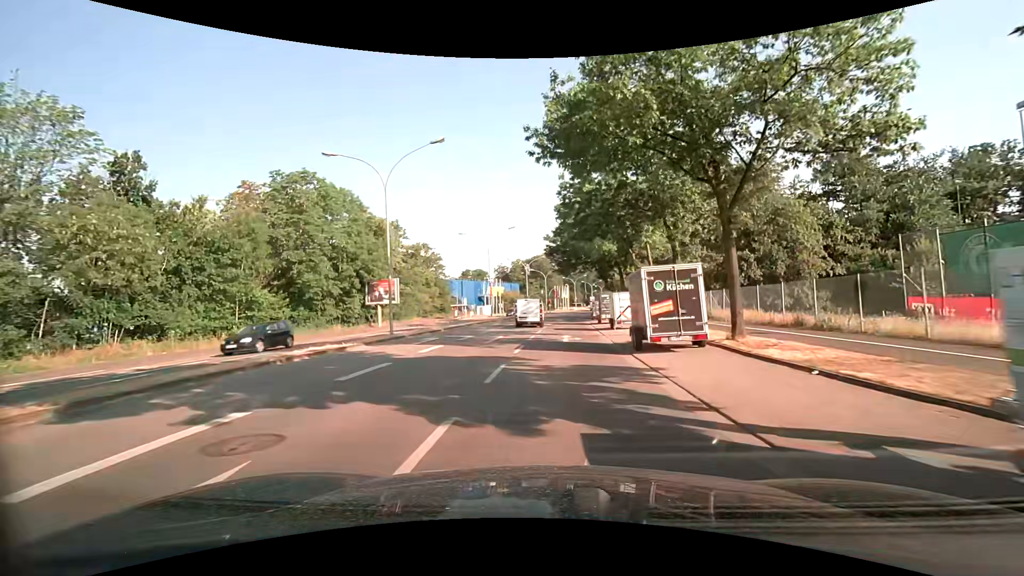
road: secondary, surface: asphalt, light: Day
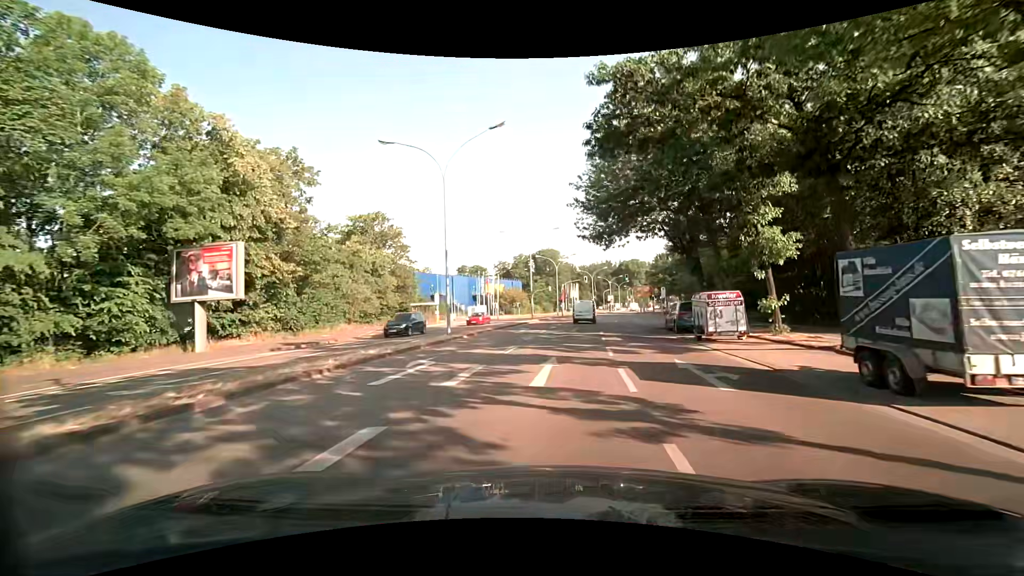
(-1.1, +30.9) m; 0°
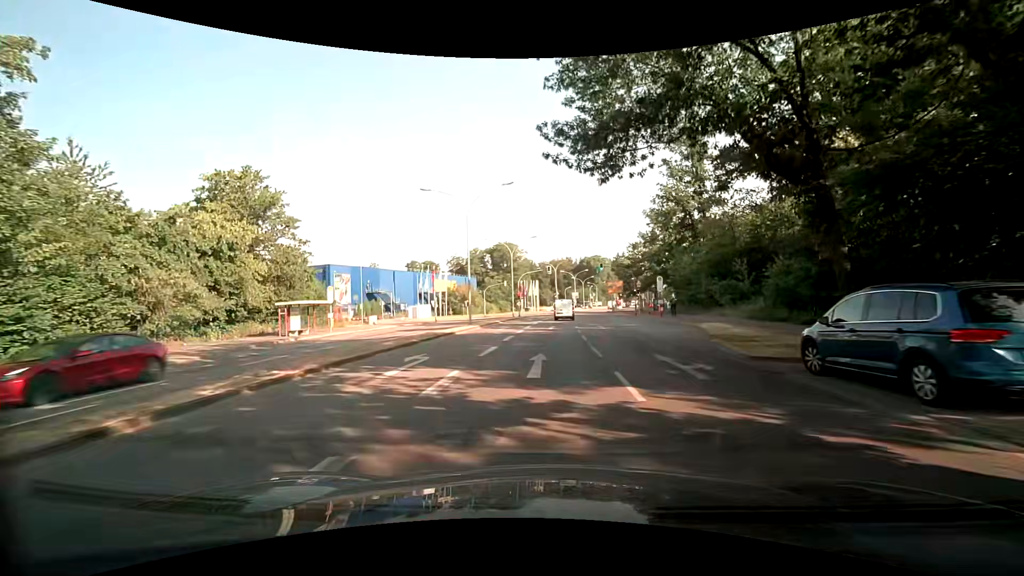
(+0.7, +19.1) m; +4°
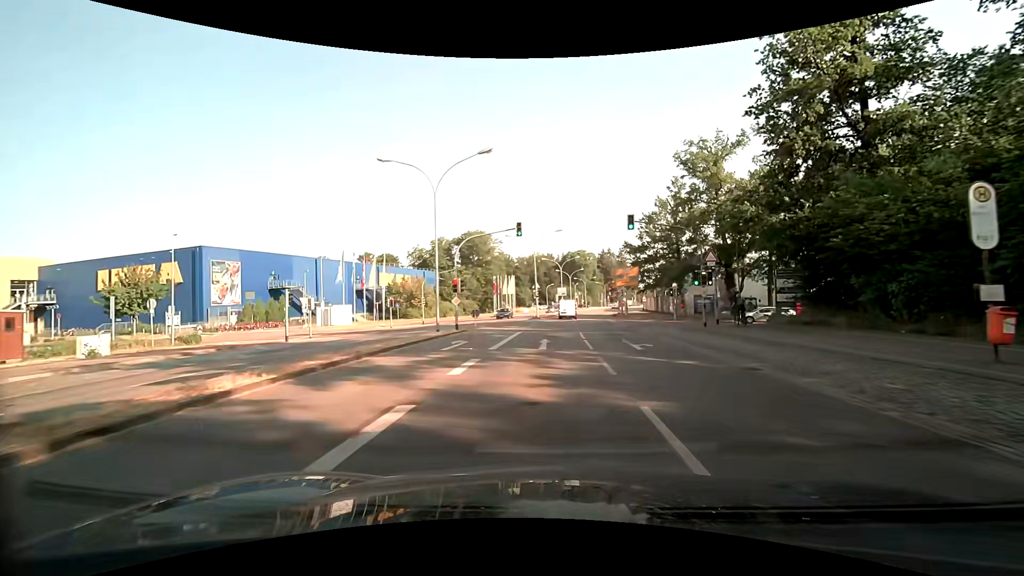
(+1.1, +33.7) m; +3°
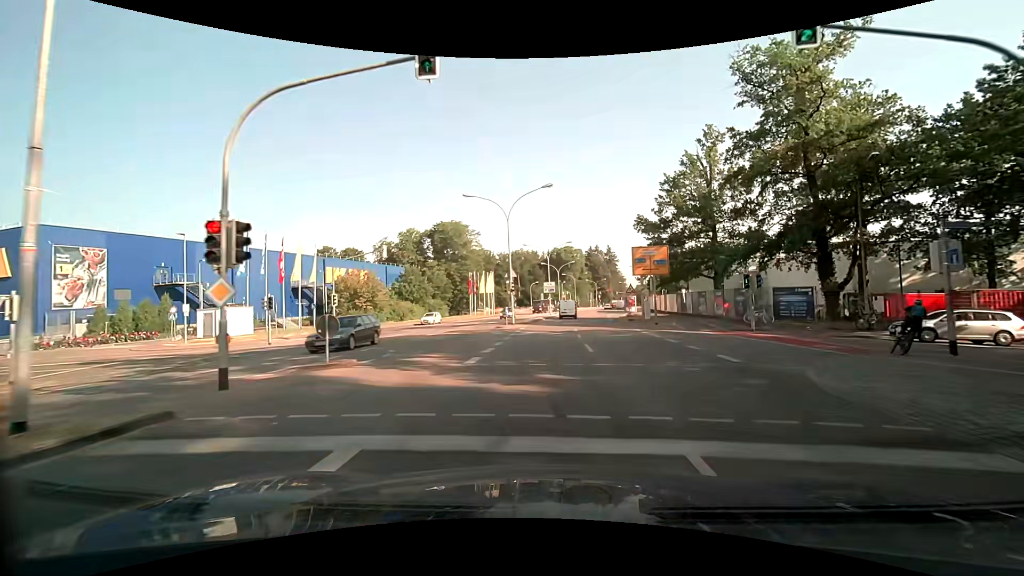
(+0.4, +21.1) m; +2°
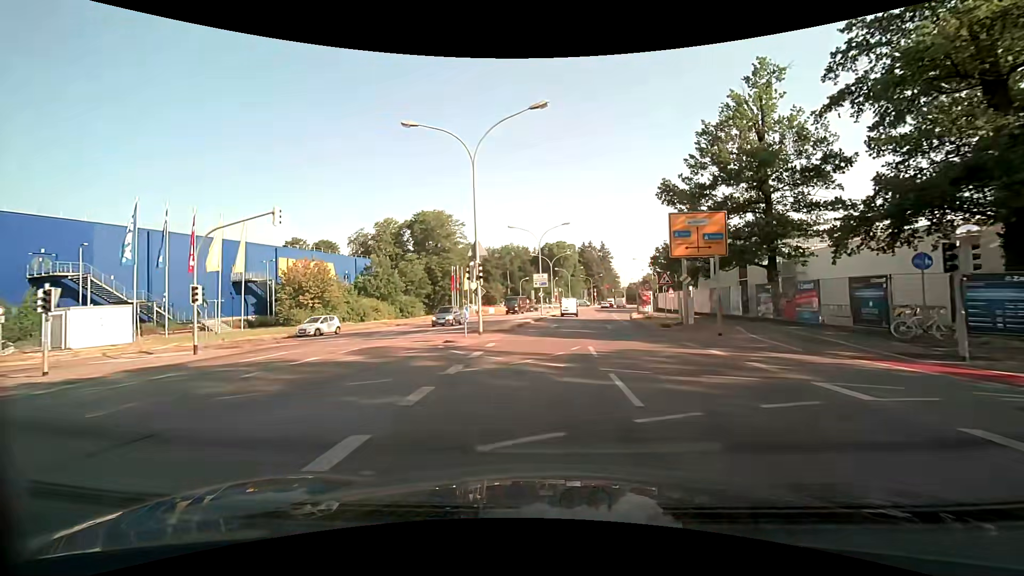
(+0.1, +14.0) m; +1°
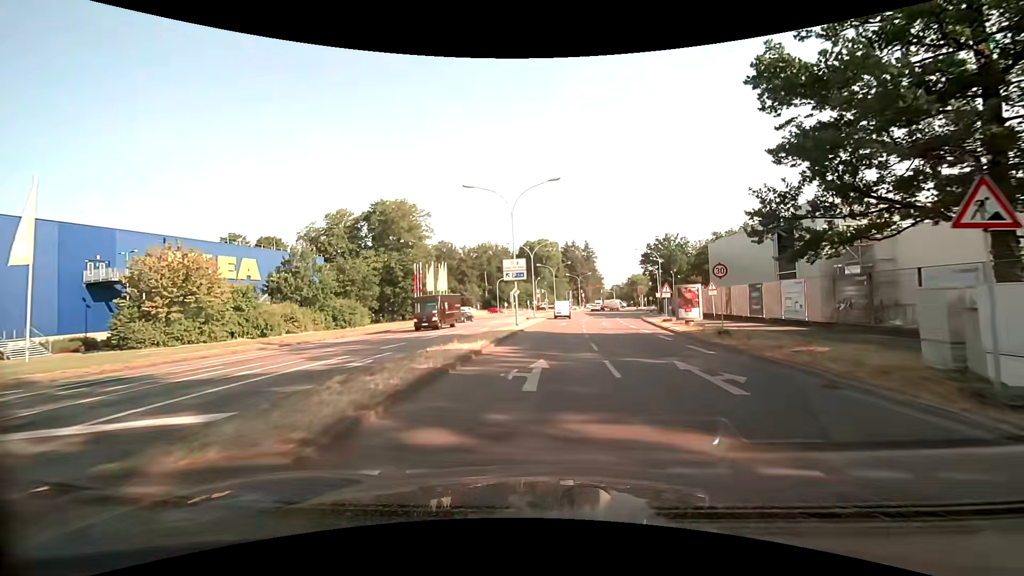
(+0.3, +19.8) m; +2°
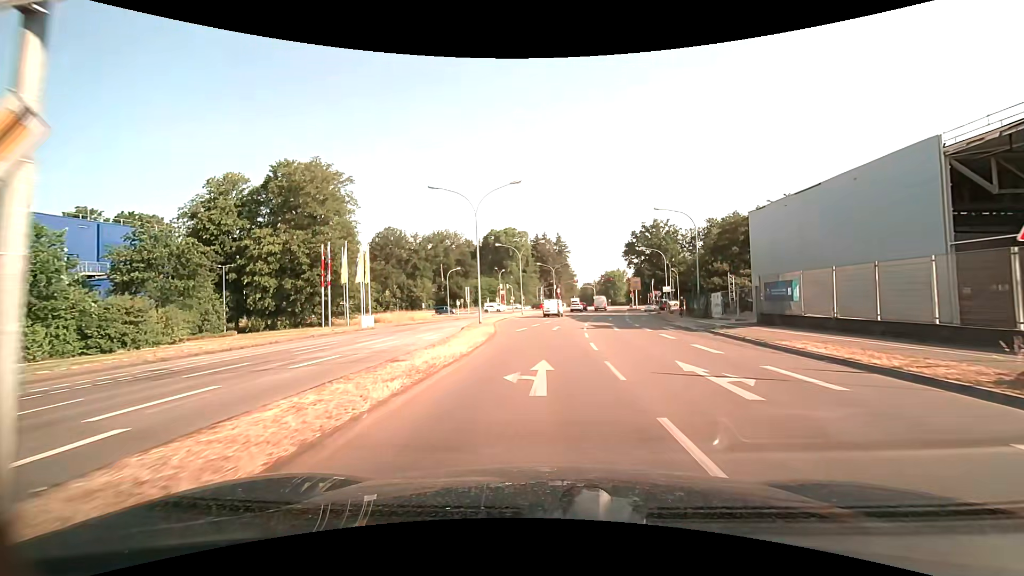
(+0.7, +30.5) m; +3°
(0, +10) (0, +20) (0, +30) (0, +40) (0, +50) (+1, +60) (+3, +70) (+4, +80) (+6, +89) (+8, +99) m
